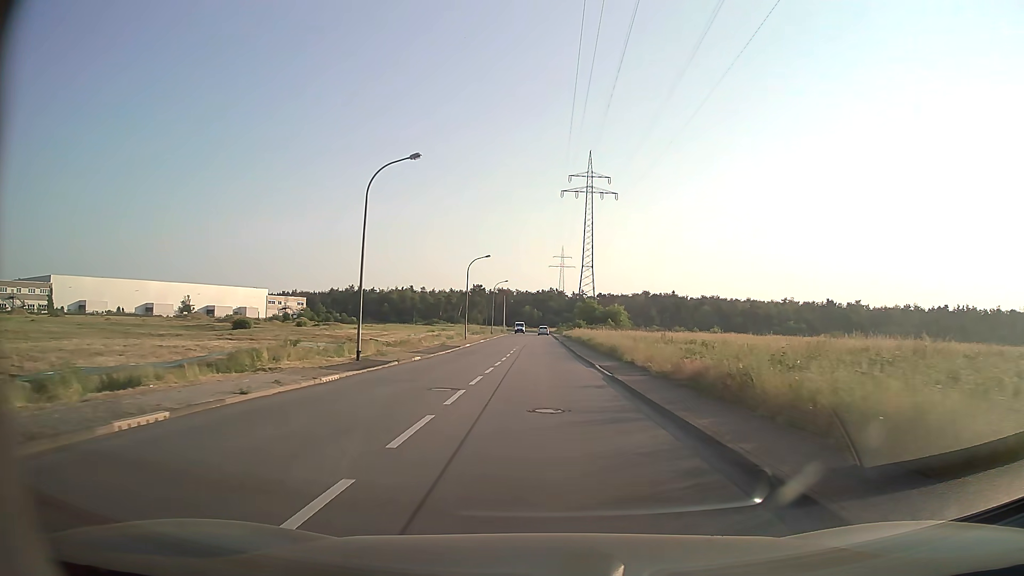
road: unclassified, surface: asphalt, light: Day
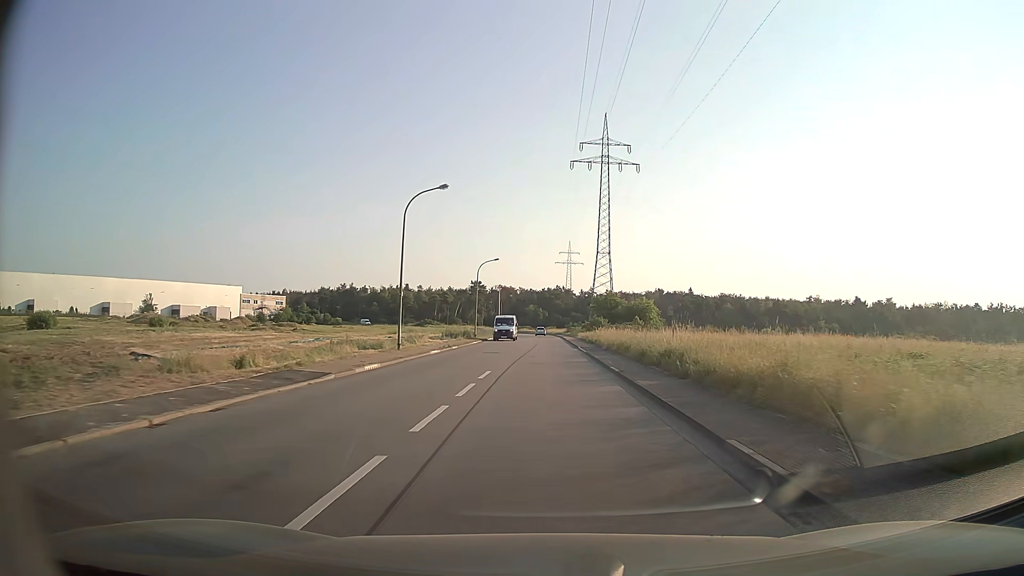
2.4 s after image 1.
(-0.2, +31.0) m; -1°
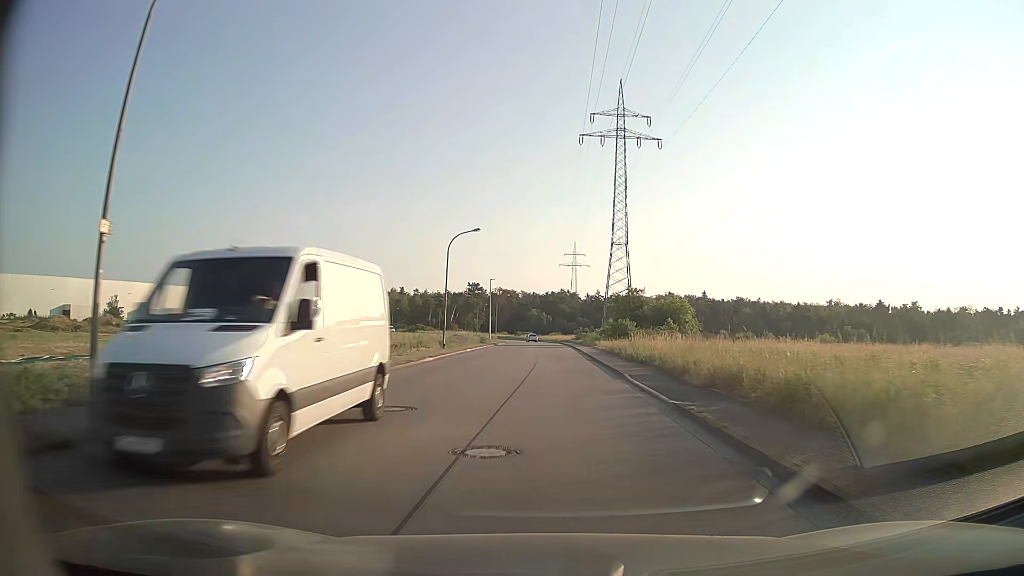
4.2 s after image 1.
(0.0, +23.2) m; 0°
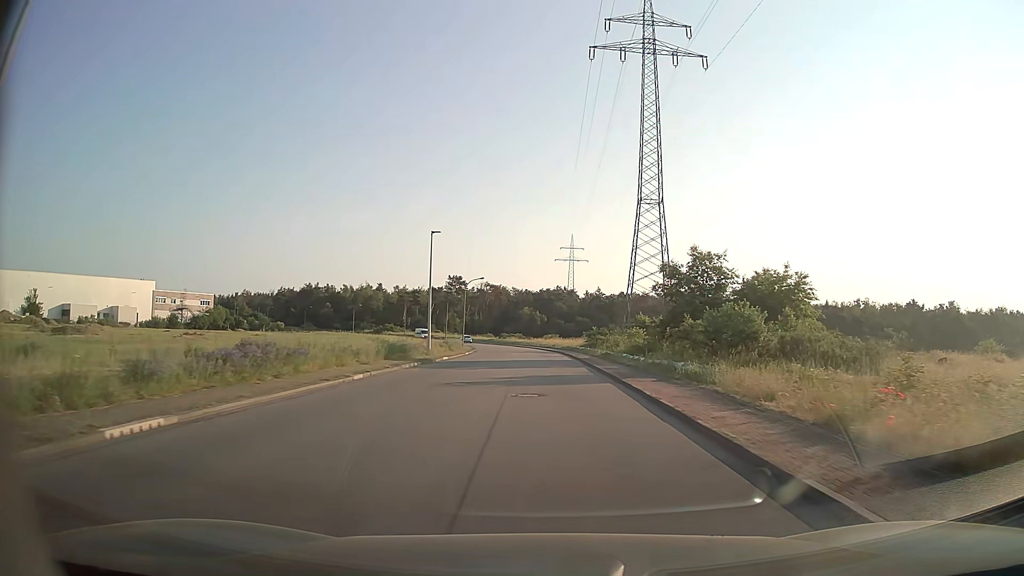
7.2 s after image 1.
(+0.1, +38.7) m; 0°
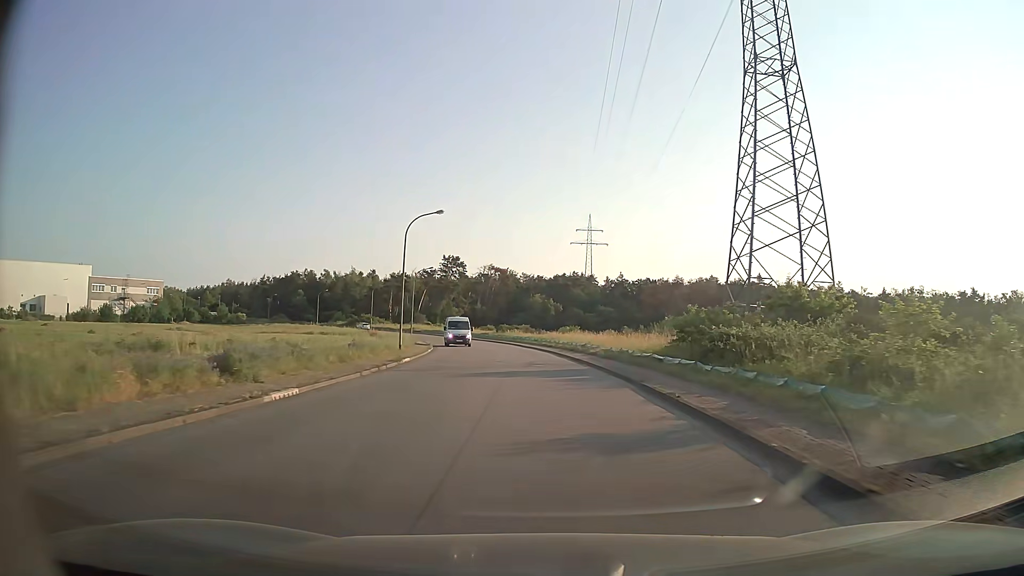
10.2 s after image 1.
(-0.4, +38.8) m; -1°
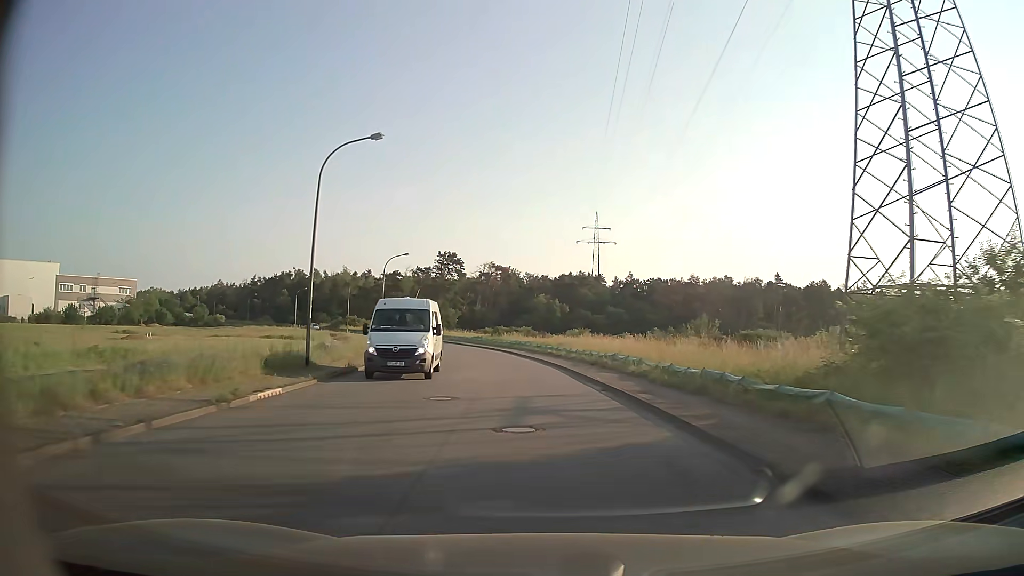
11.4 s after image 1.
(0.0, +15.6) m; 0°
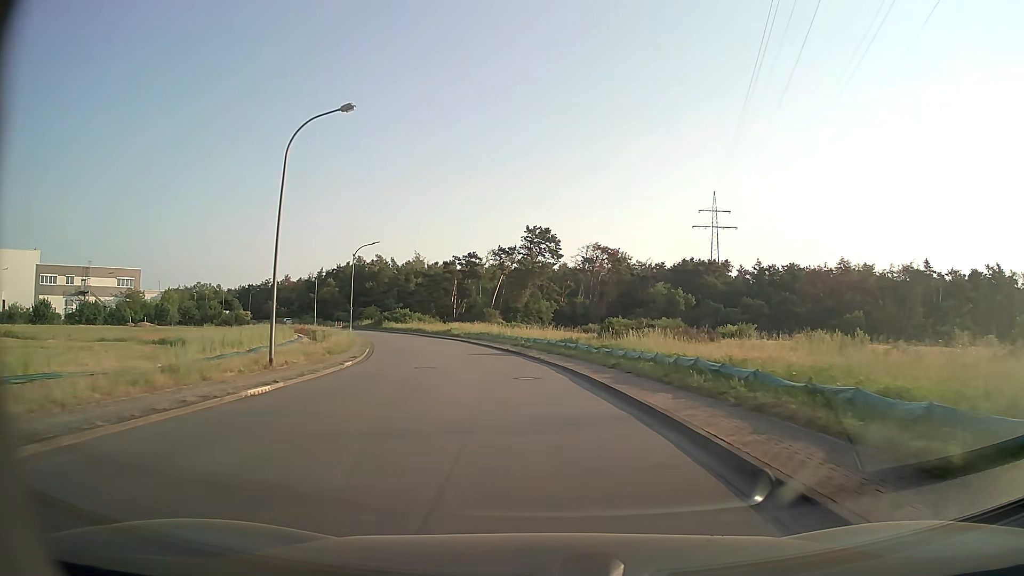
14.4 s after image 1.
(-2.9, +38.9) m; -9°
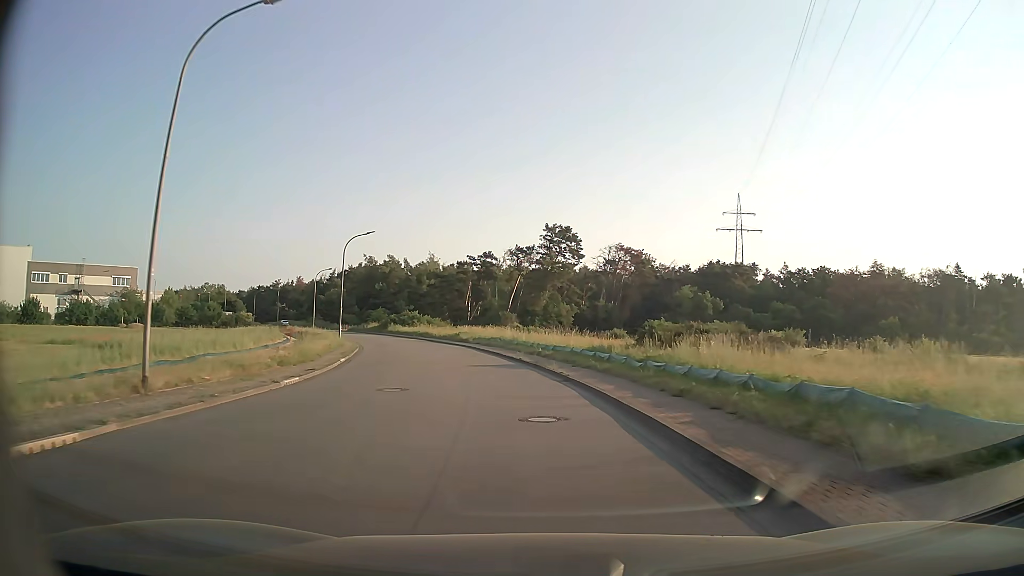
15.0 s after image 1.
(-0.1, +7.8) m; -2°
